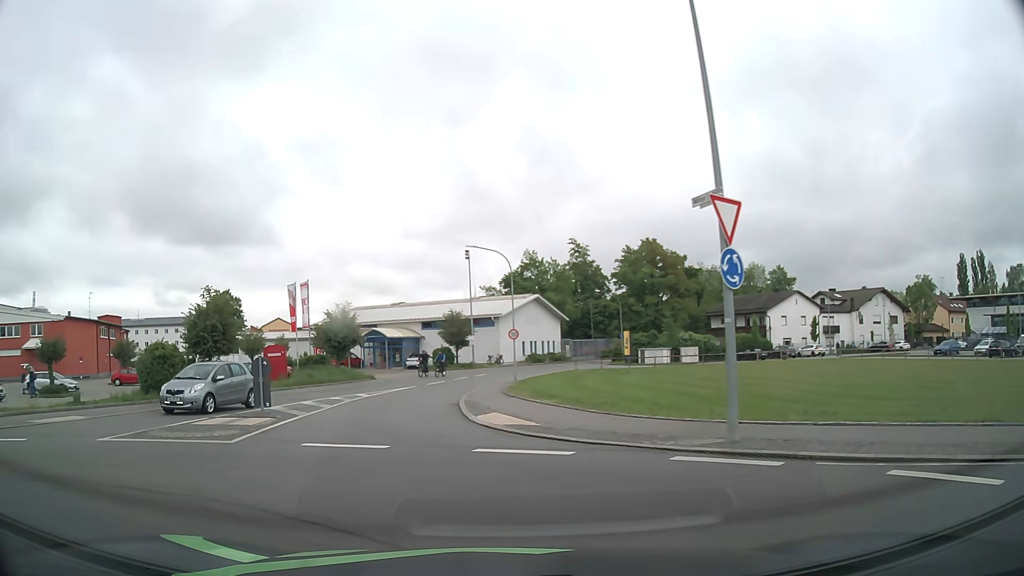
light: Day
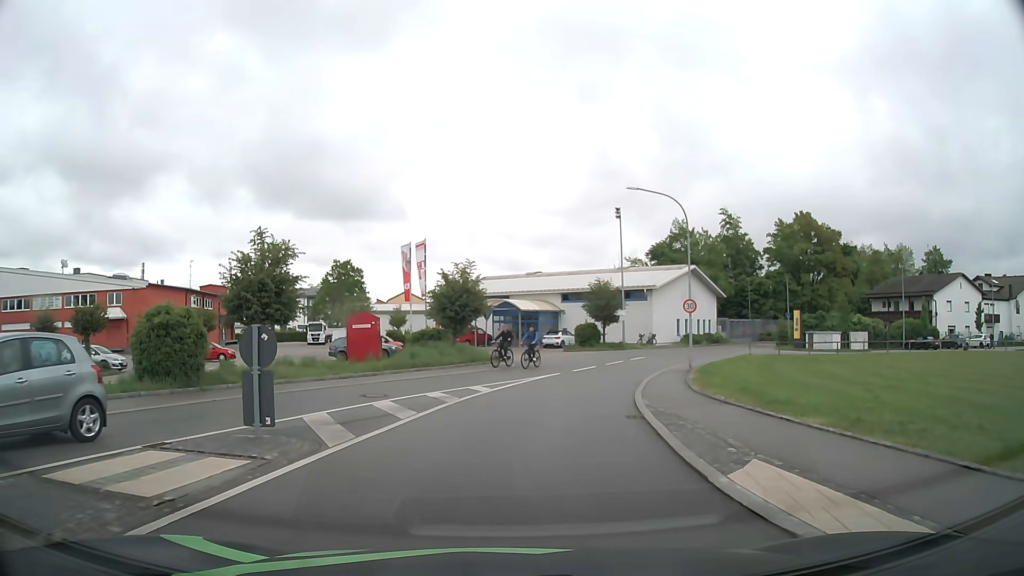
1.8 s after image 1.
(-1.4, +9.6) m; -12°
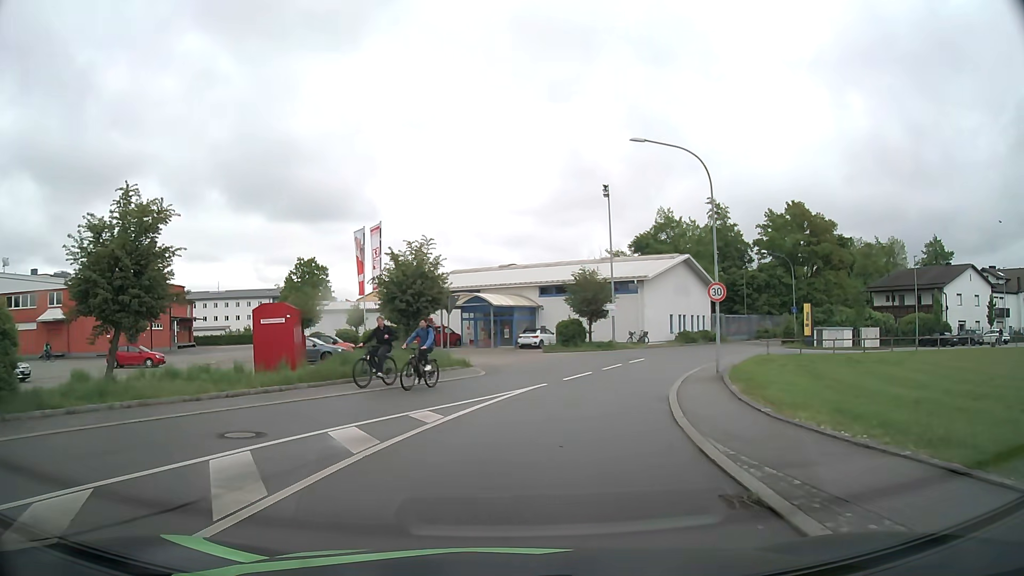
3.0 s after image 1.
(+0.2, +7.1) m; +3°
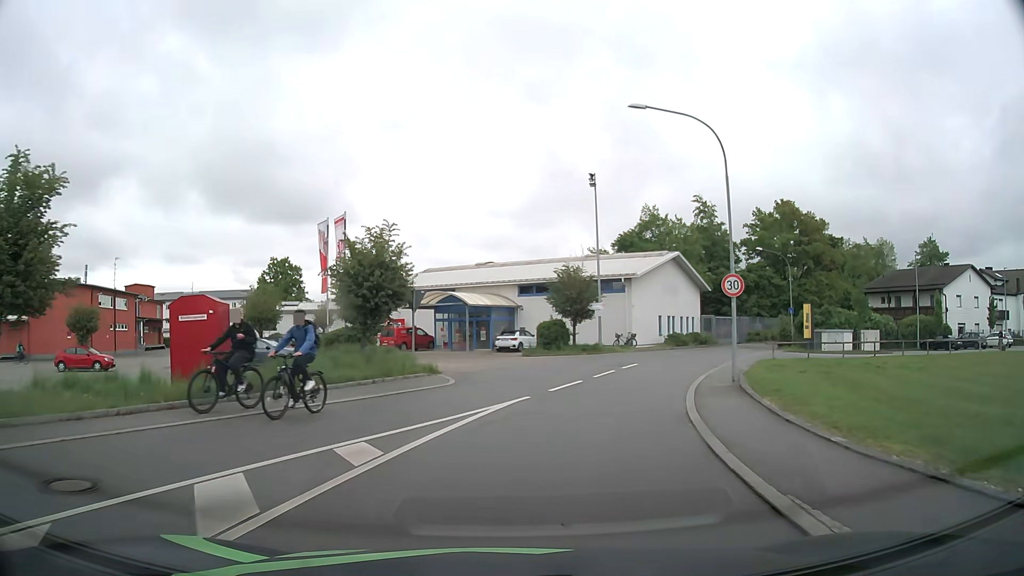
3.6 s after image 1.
(0.0, +3.6) m; +2°
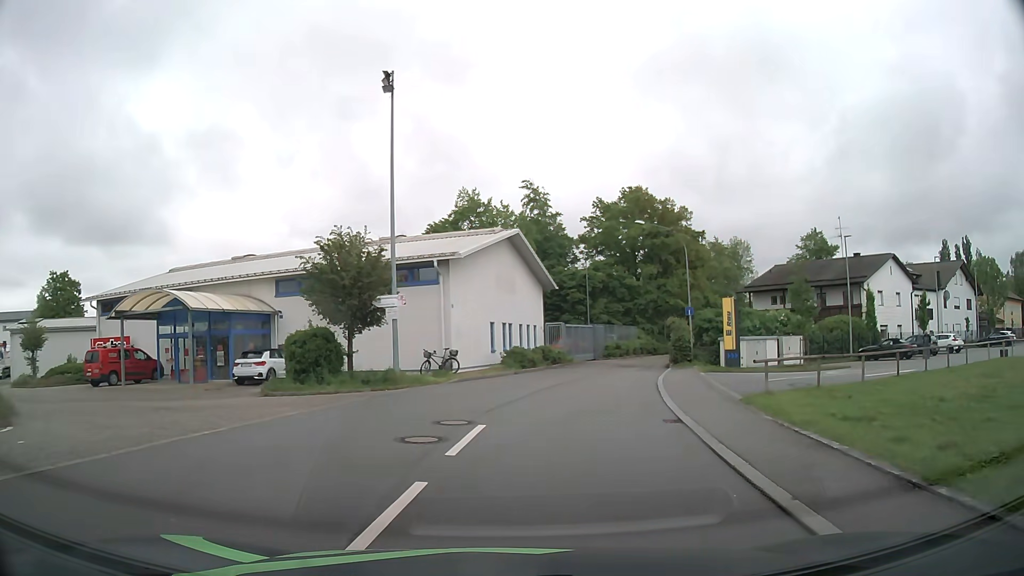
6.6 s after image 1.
(+2.1, +17.0) m; +16°
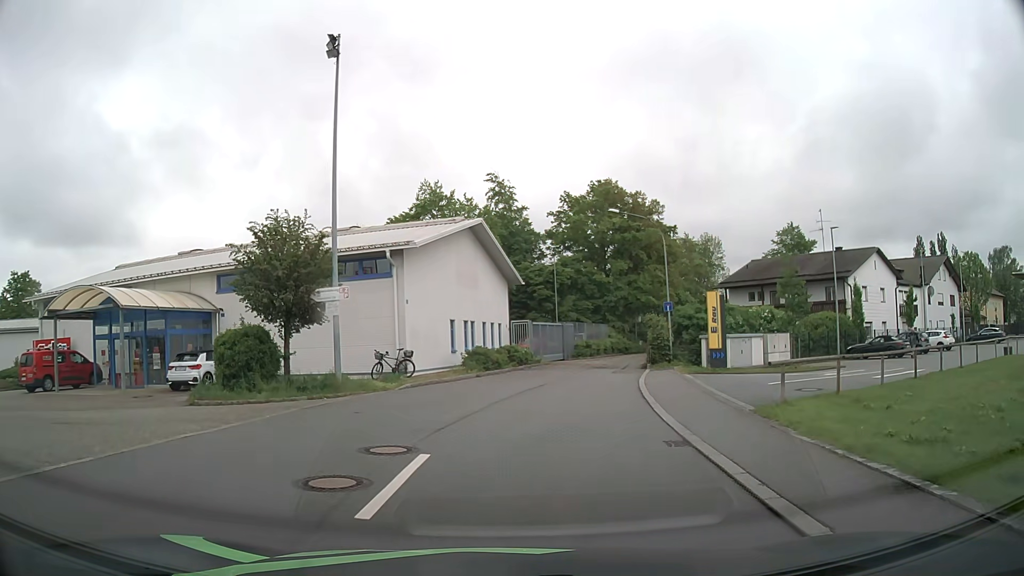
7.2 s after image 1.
(+0.1, +2.9) m; +4°
